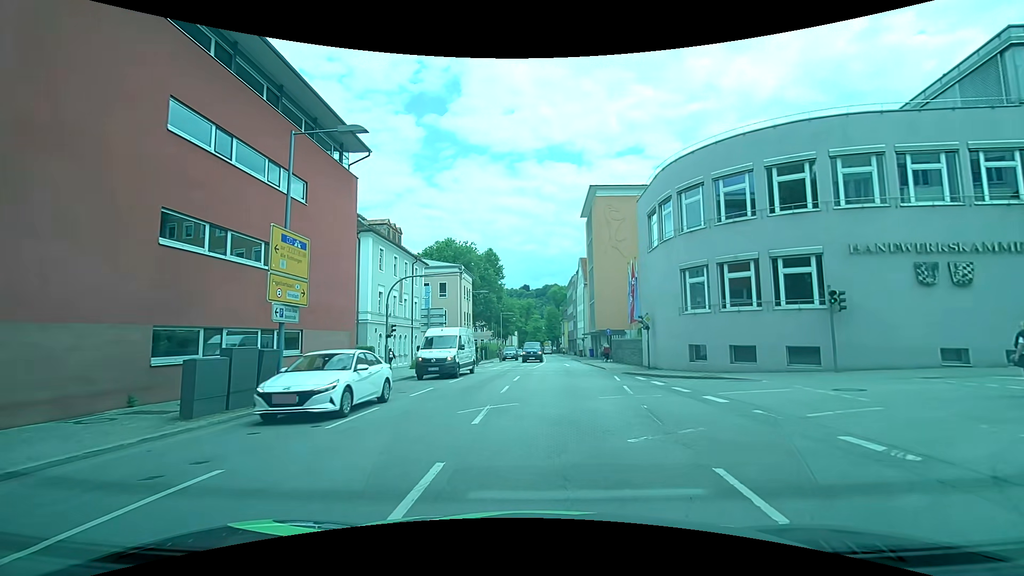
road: primary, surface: asphalt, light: Day
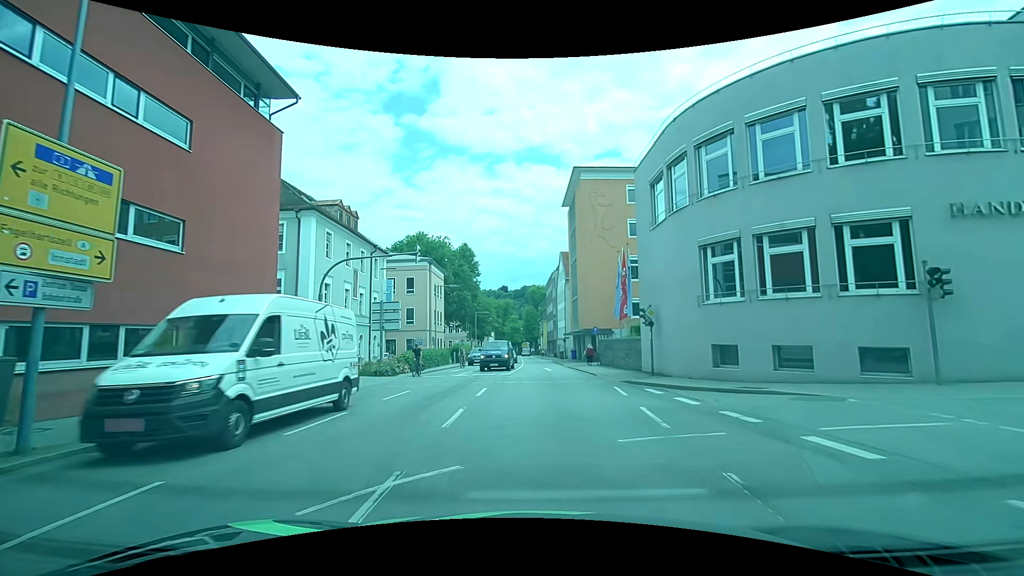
(+0.1, +6.5) m; +2°
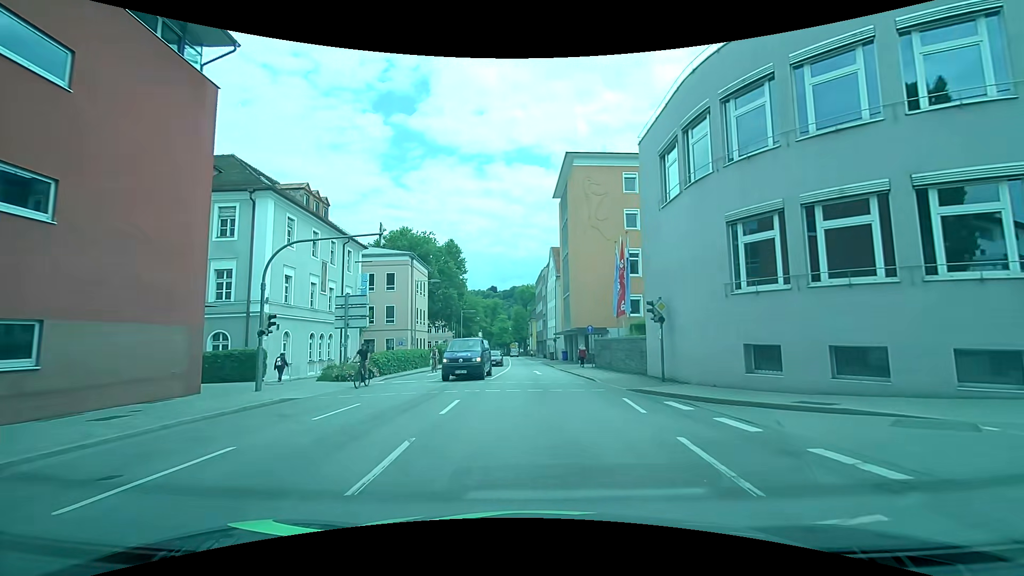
(0.0, +4.0) m; +1°
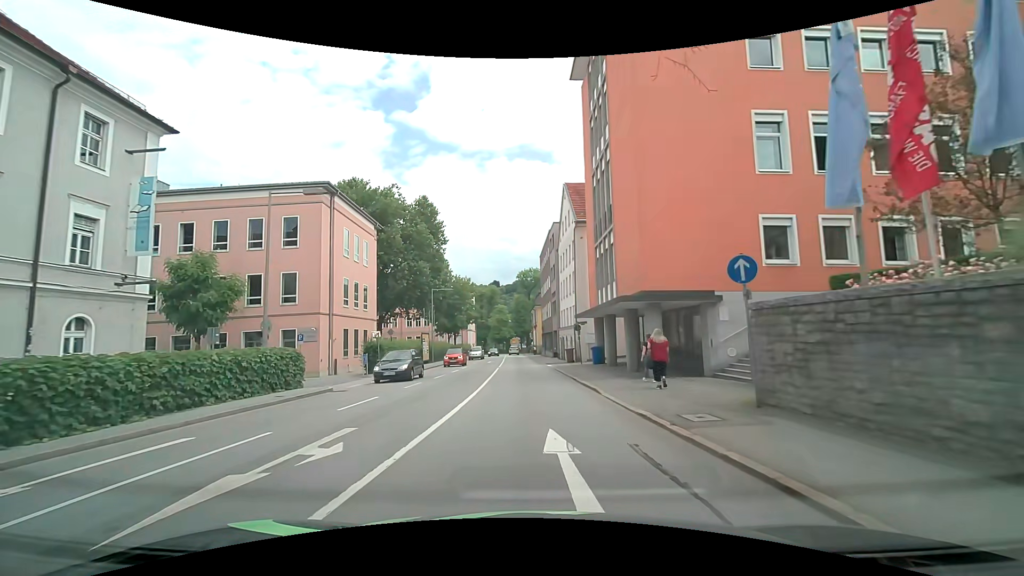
(-0.1, +25.7) m; -1°
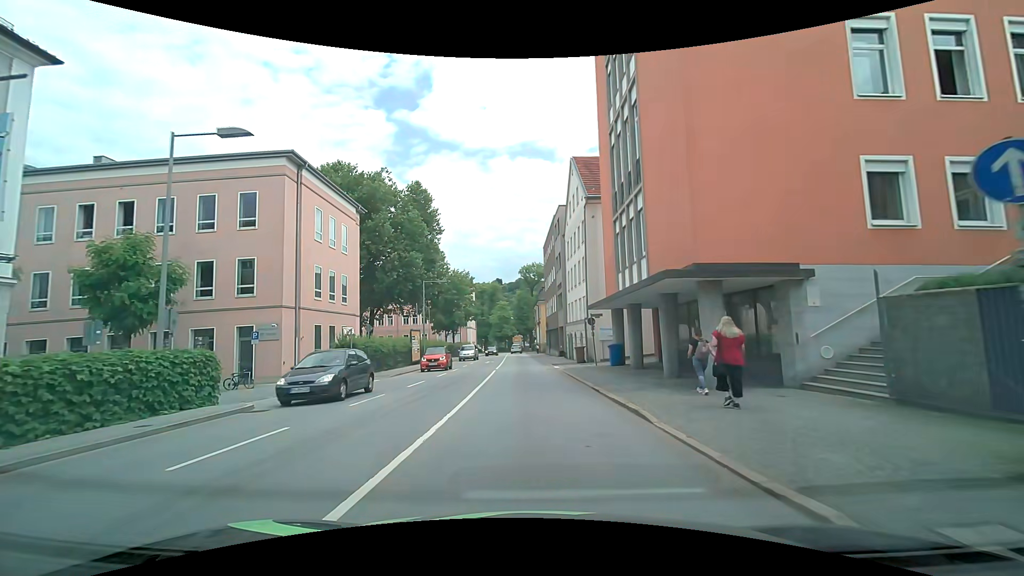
(0.0, +5.6) m; -1°
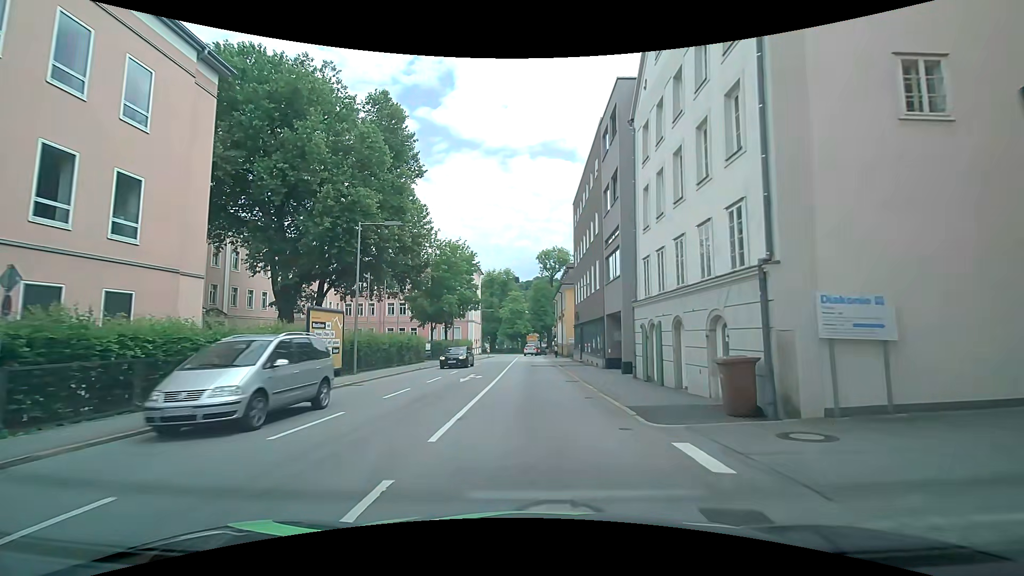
(-0.2, +22.4) m; -3°
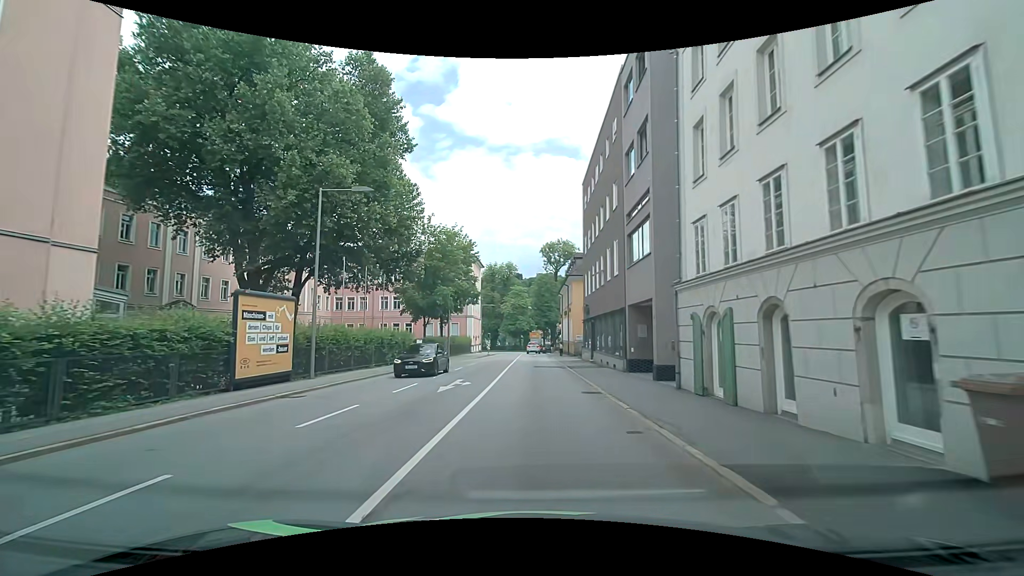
(+0.1, +5.3) m; +1°
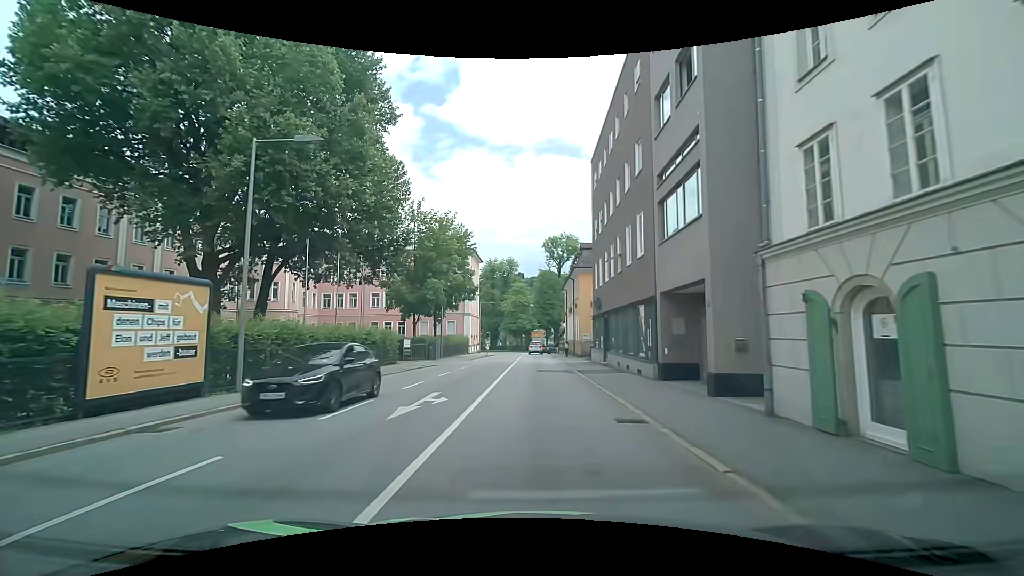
(0.0, +5.2) m; 0°
